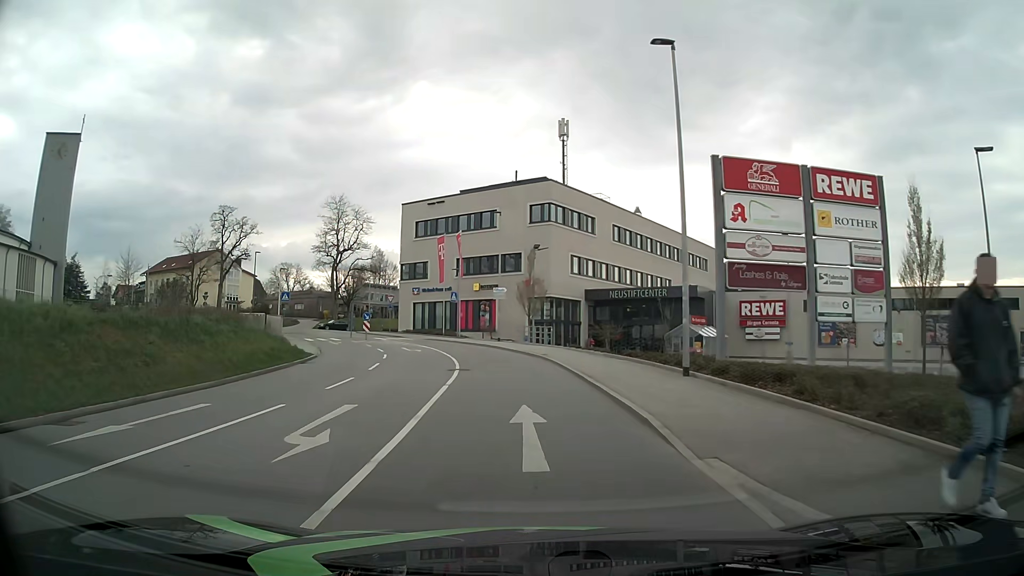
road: tertiary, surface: asphalt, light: Day
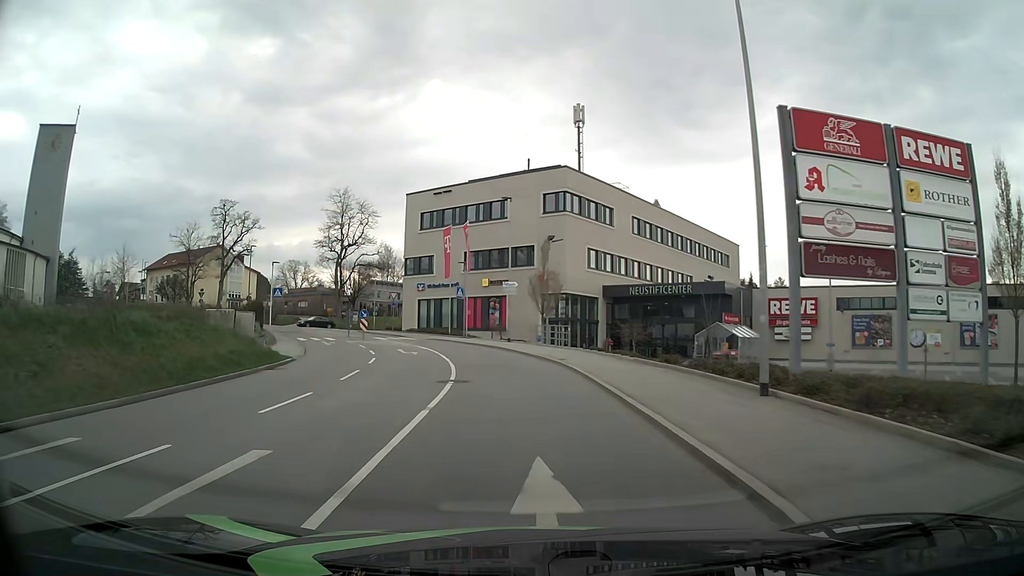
(-0.1, +4.5) m; -2°
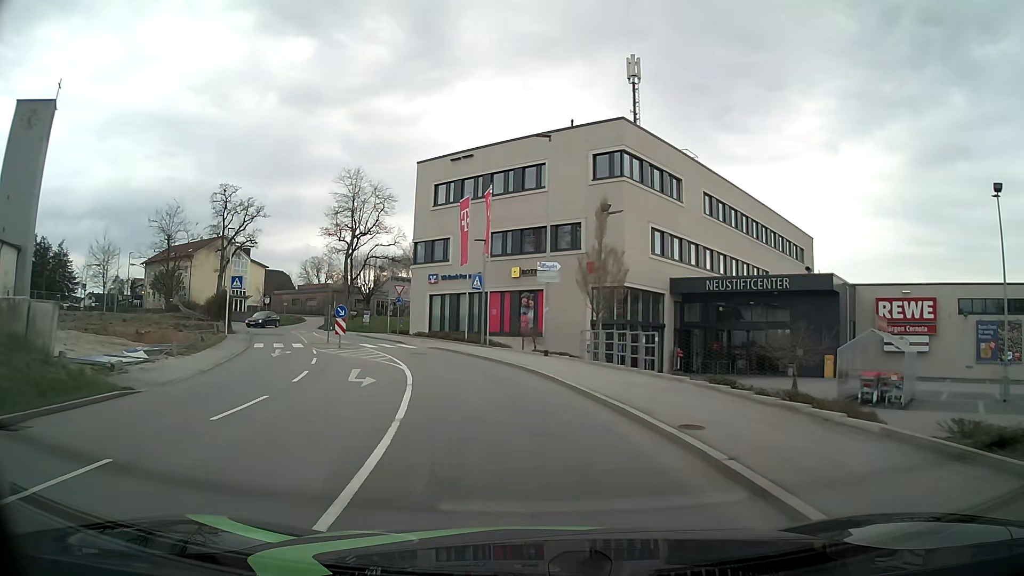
(-0.2, +13.5) m; -2°
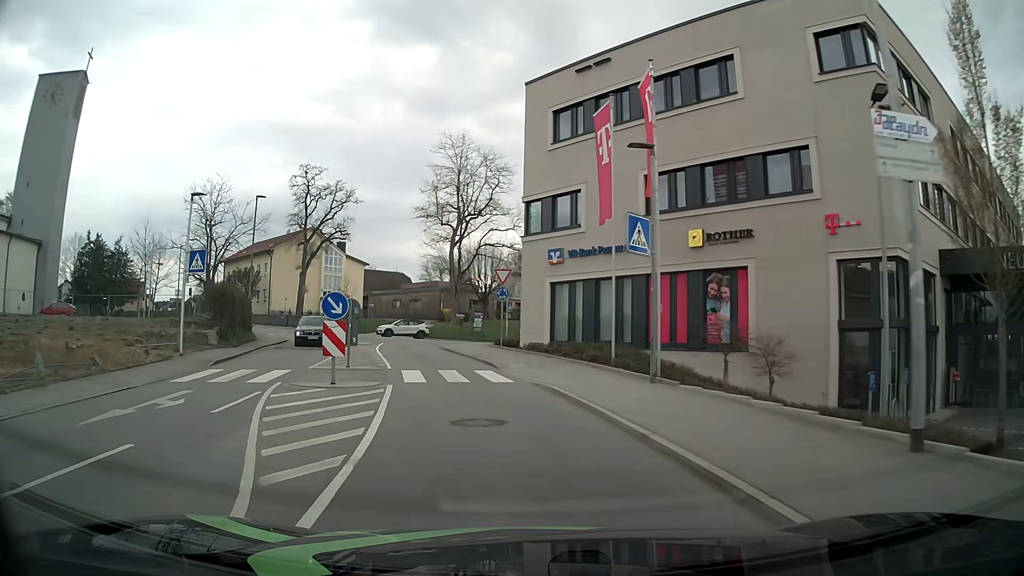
(-1.6, +17.8) m; -12°
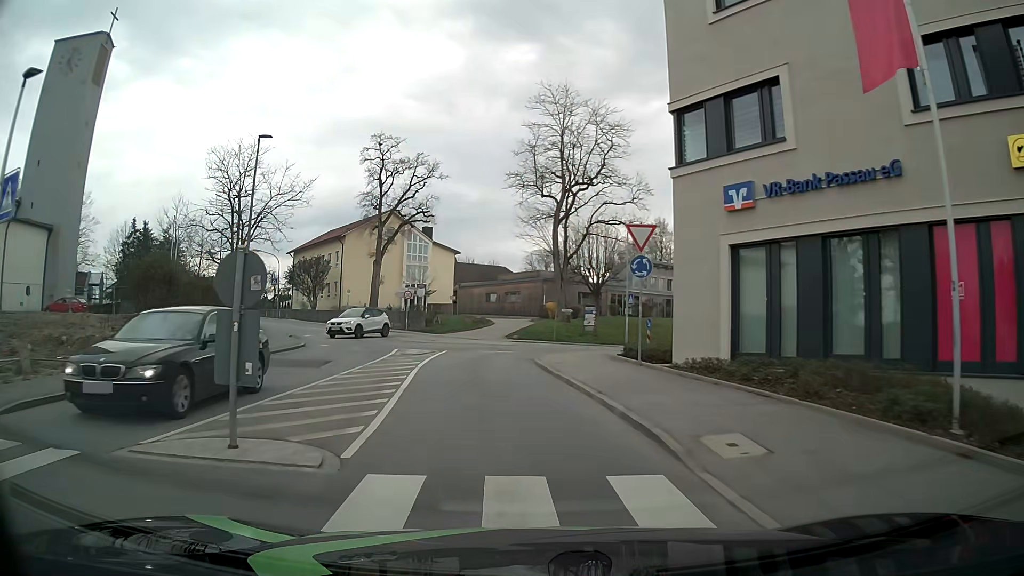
(-1.1, +13.3) m; -8°
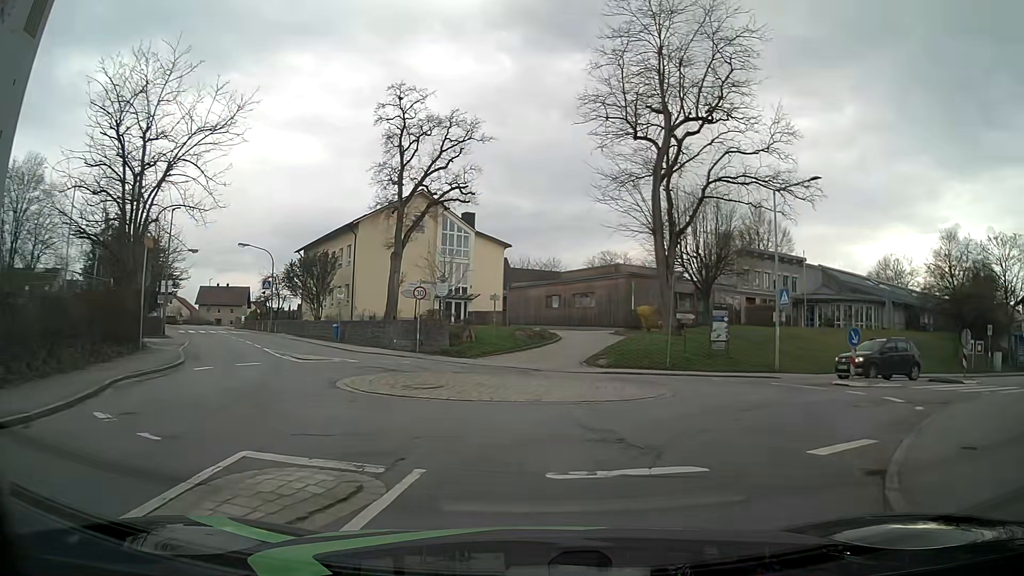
(-1.8, +18.3) m; -5°
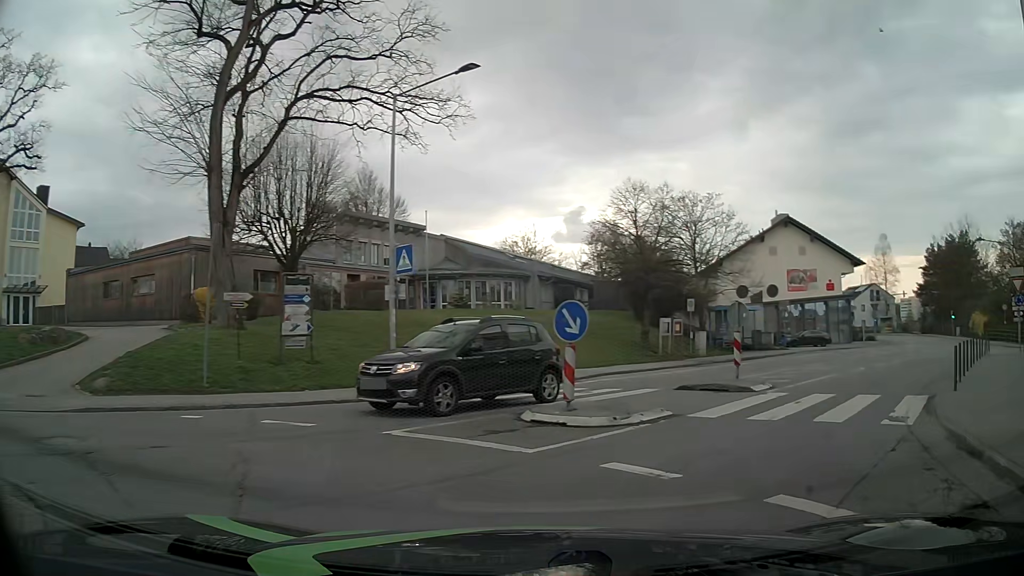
(+2.9, +10.9) m; +35°
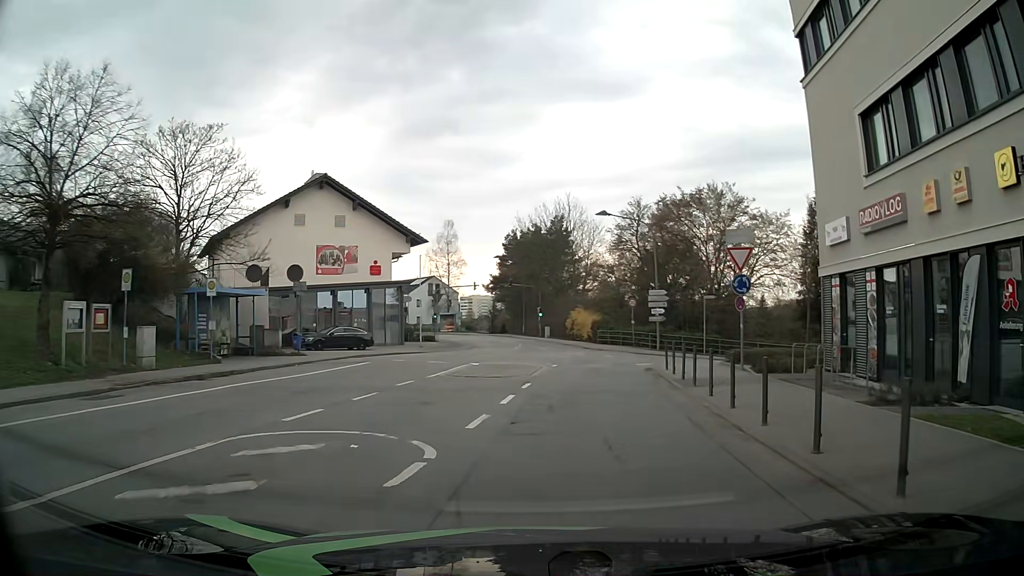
(+5.6, +14.8) m; +36°
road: unclassified
